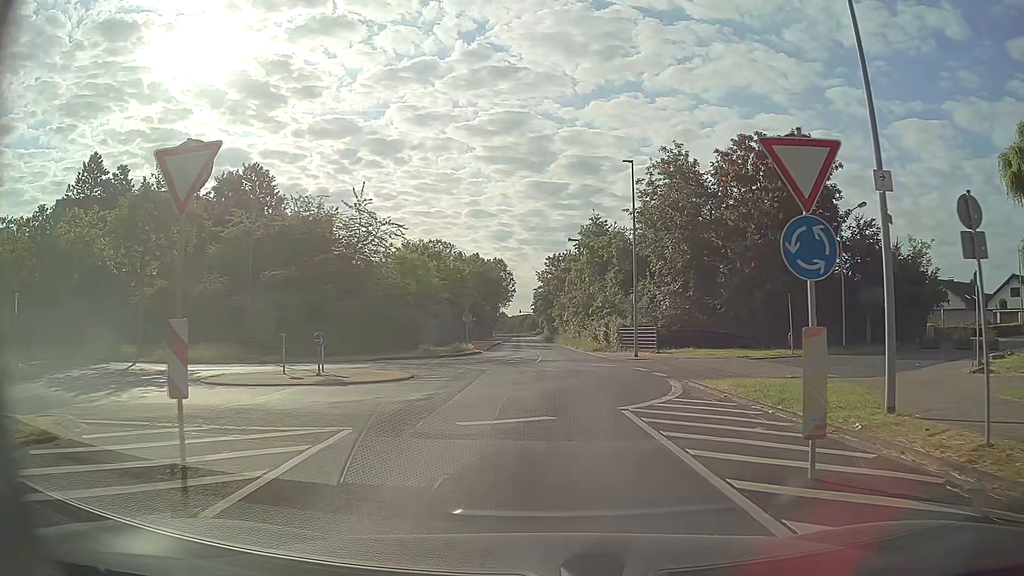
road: unclassified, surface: asphalt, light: Day
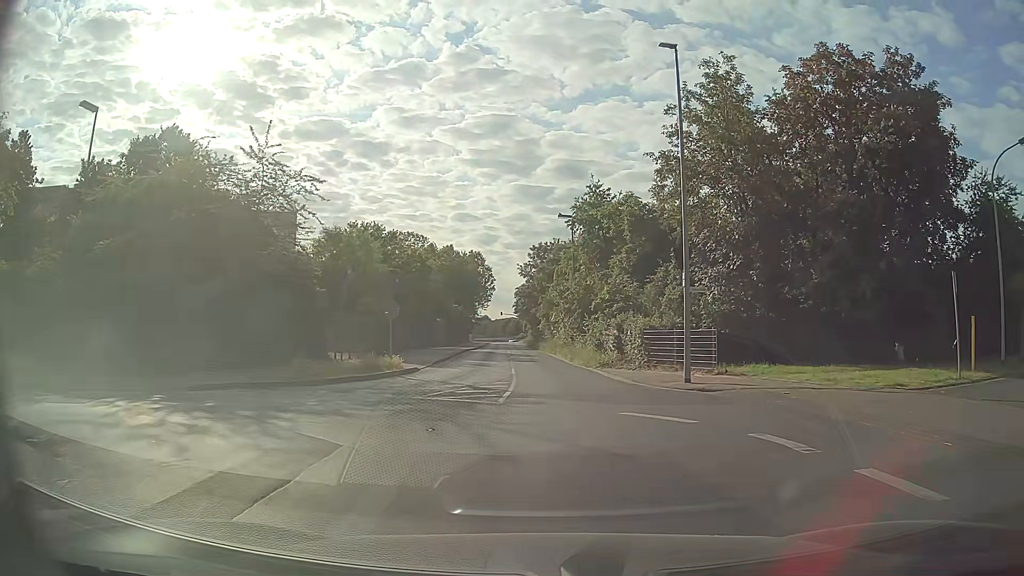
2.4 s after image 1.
(+0.2, +15.8) m; +1°
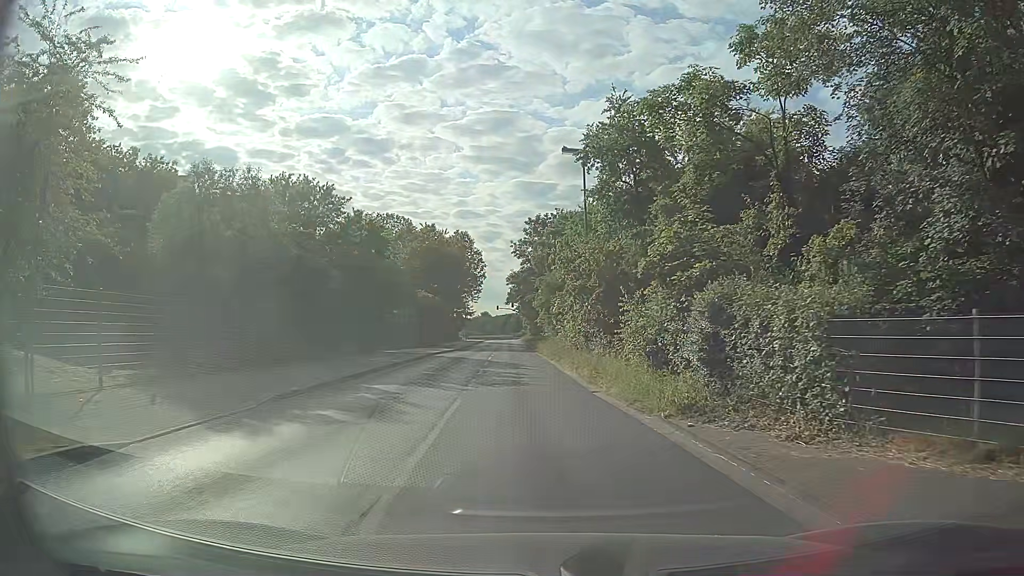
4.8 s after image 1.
(+0.3, +17.7) m; 0°
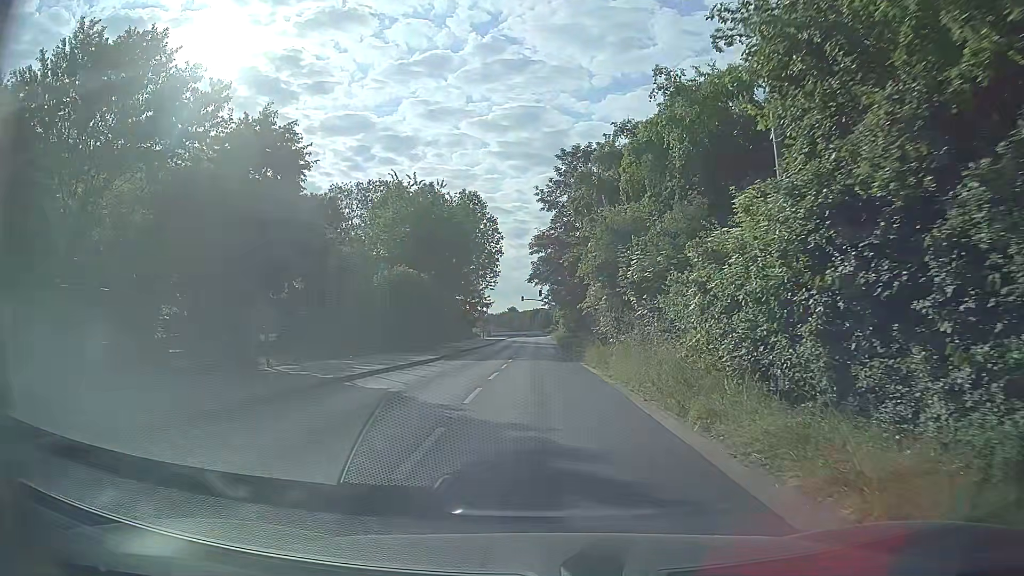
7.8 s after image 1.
(-1.0, +22.8) m; -3°
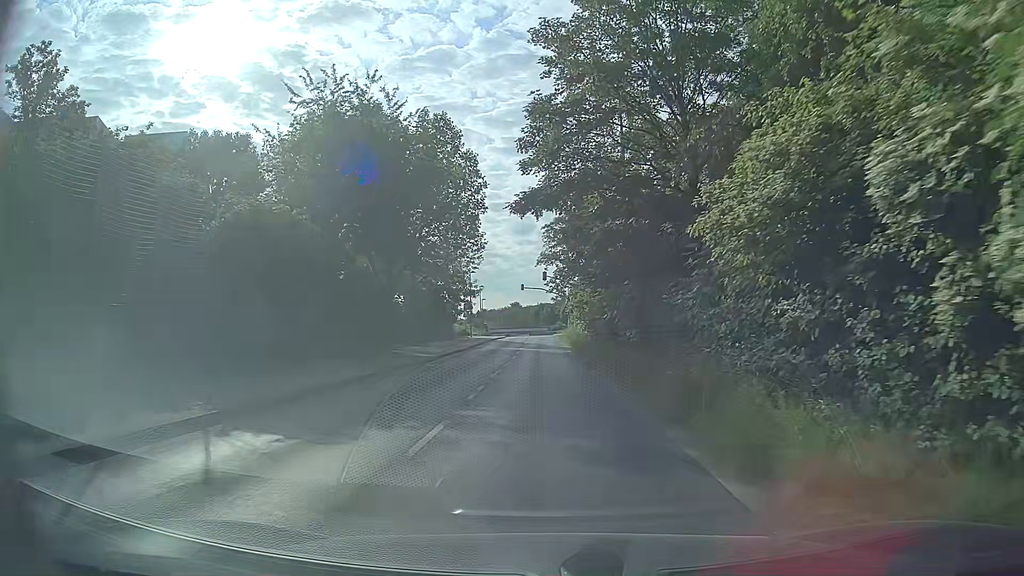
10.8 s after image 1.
(+0.1, +22.6) m; -1°
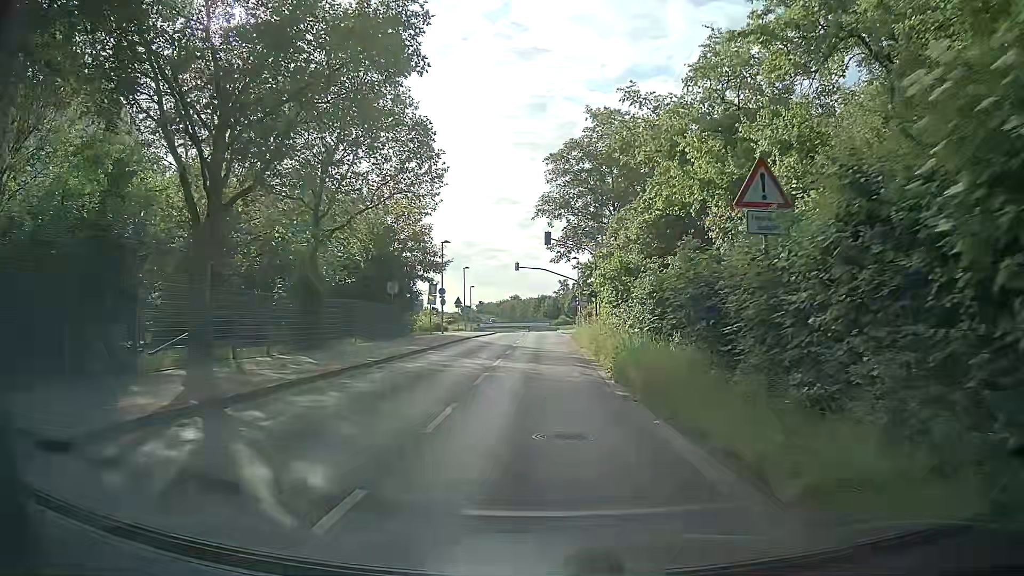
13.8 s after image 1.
(+0.3, +22.8) m; +1°
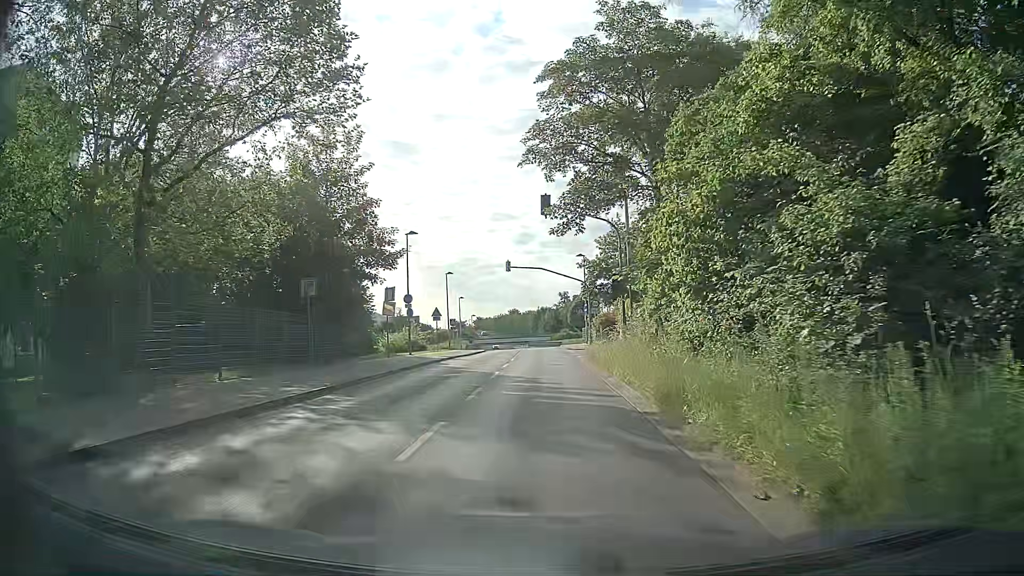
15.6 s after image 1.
(0.0, +13.6) m; 0°
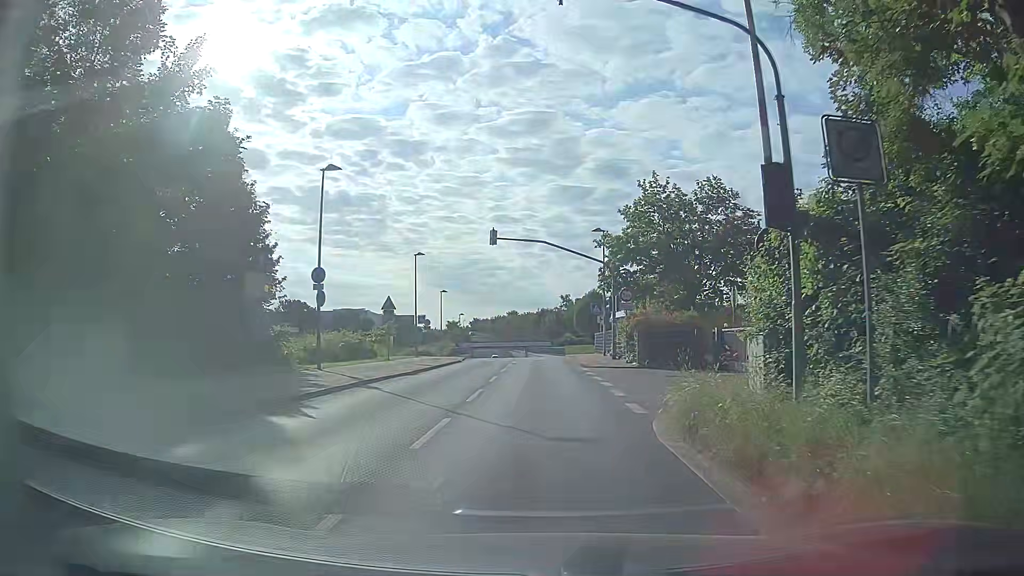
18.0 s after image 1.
(-0.1, +17.0) m; -1°
(0, +10) (0, +20) (0, +30) (0, +40) (0, +50) (0, +60) (0, +70) (-1, +80) (-1, +90) (-2, +100) m
